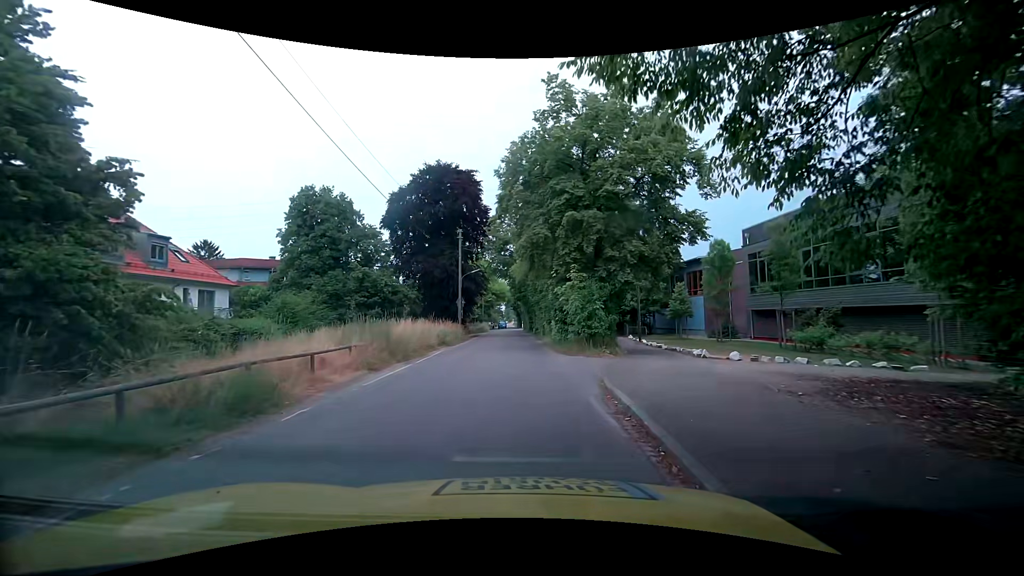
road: unclassified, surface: asphalt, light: Day
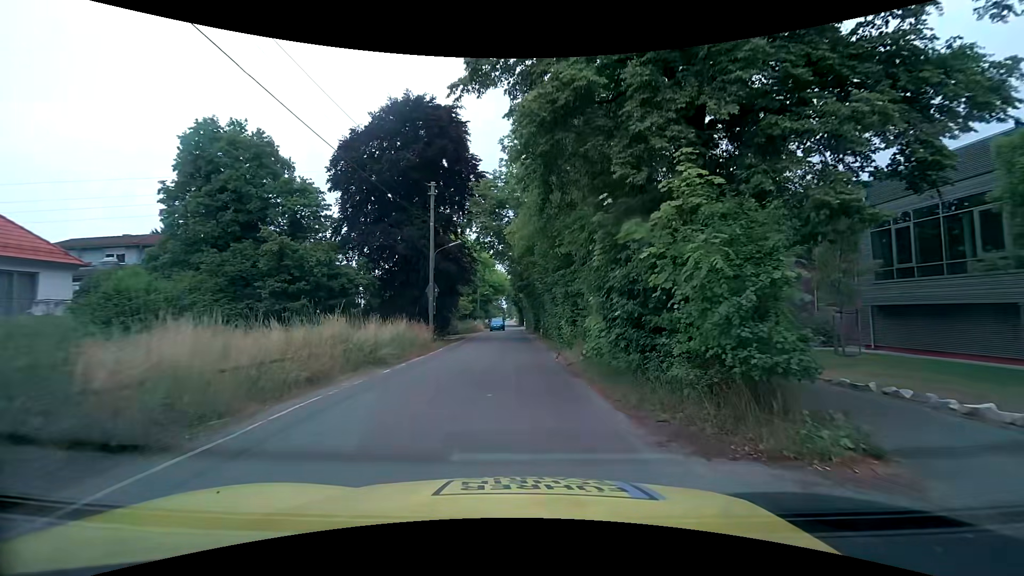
(0.0, +14.2) m; +1°
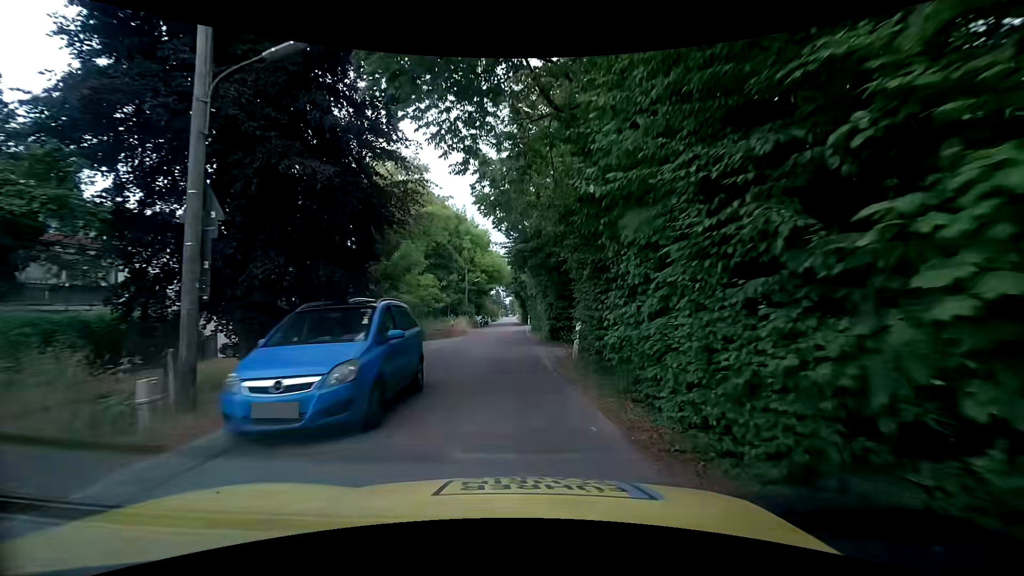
(-0.5, +20.7) m; -3°
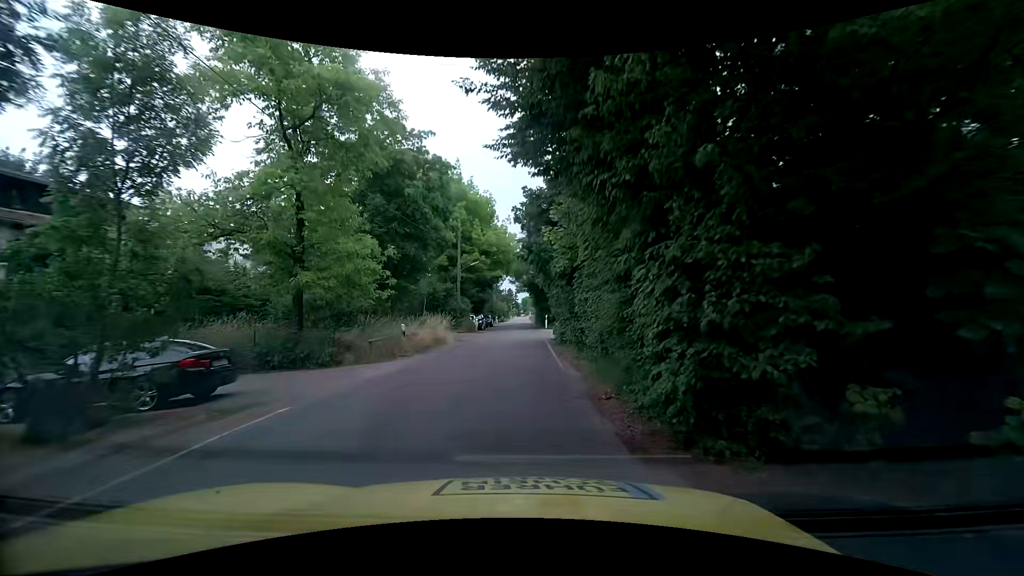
(+0.3, +17.6) m; 0°
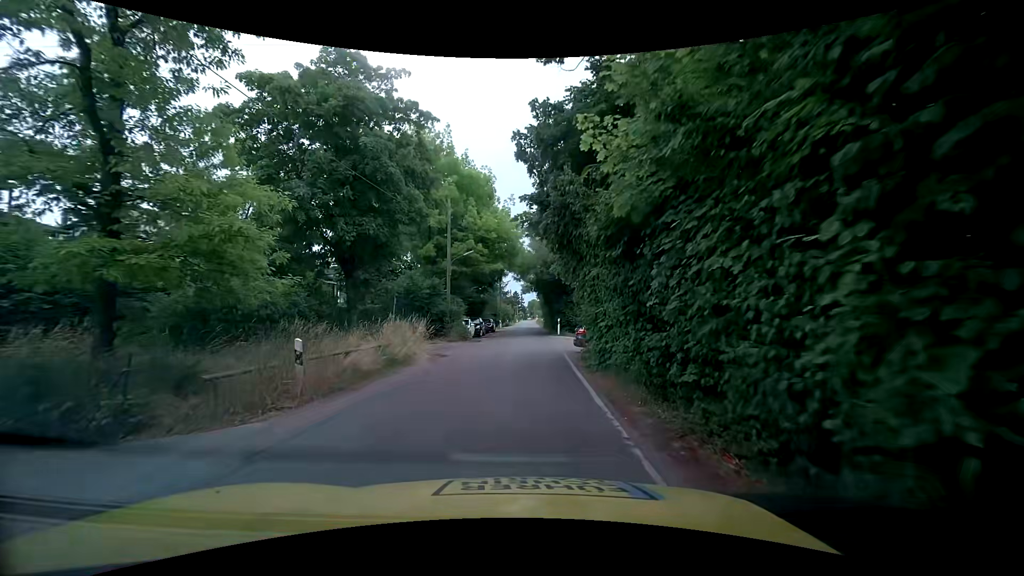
(-0.2, +8.8) m; -2°
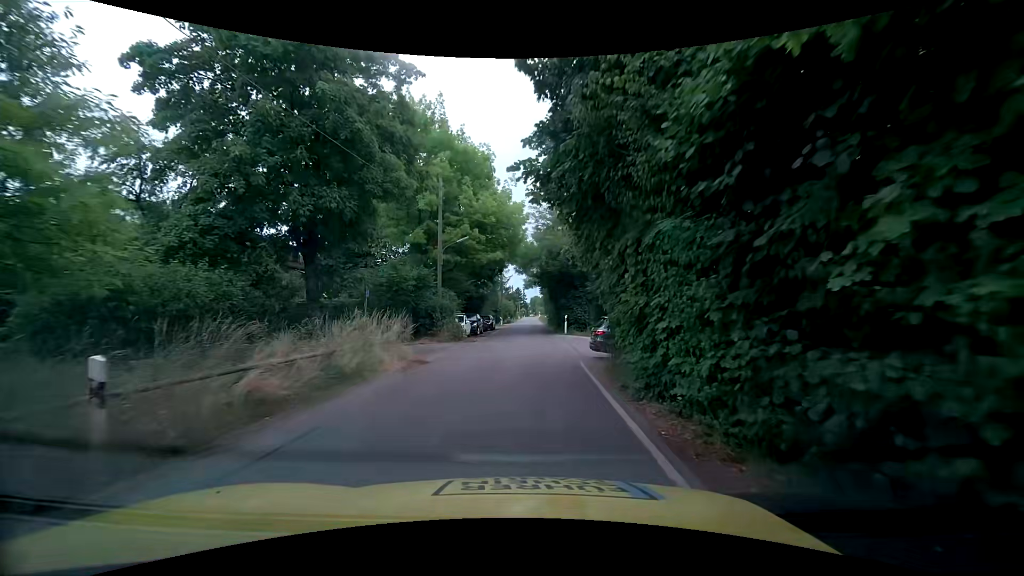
(0.0, +4.4) m; 0°
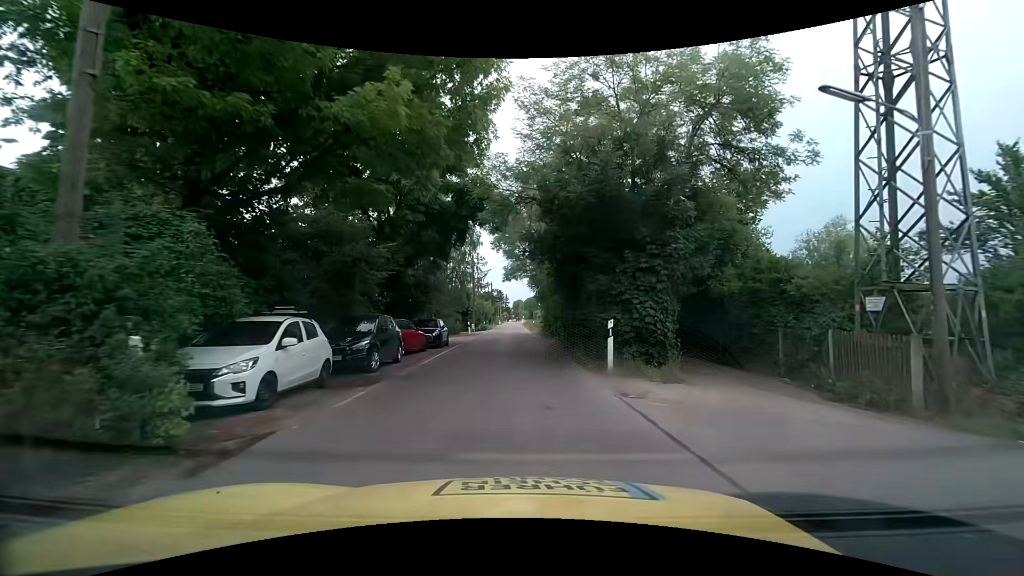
(+0.7, +22.3) m; +4°
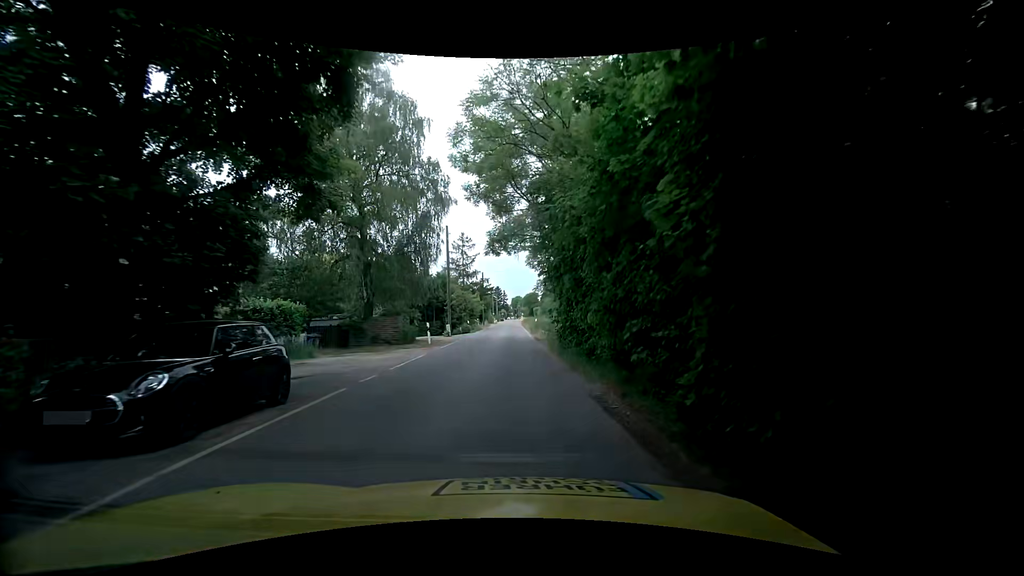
(-0.1, +18.0) m; +1°
(0, +10) (-1, +20) (-1, +30) (-2, +40) (-2, +50) (-3, +60) (-3, +70) (-4, +80) (-4, +90) (-5, +100) m
